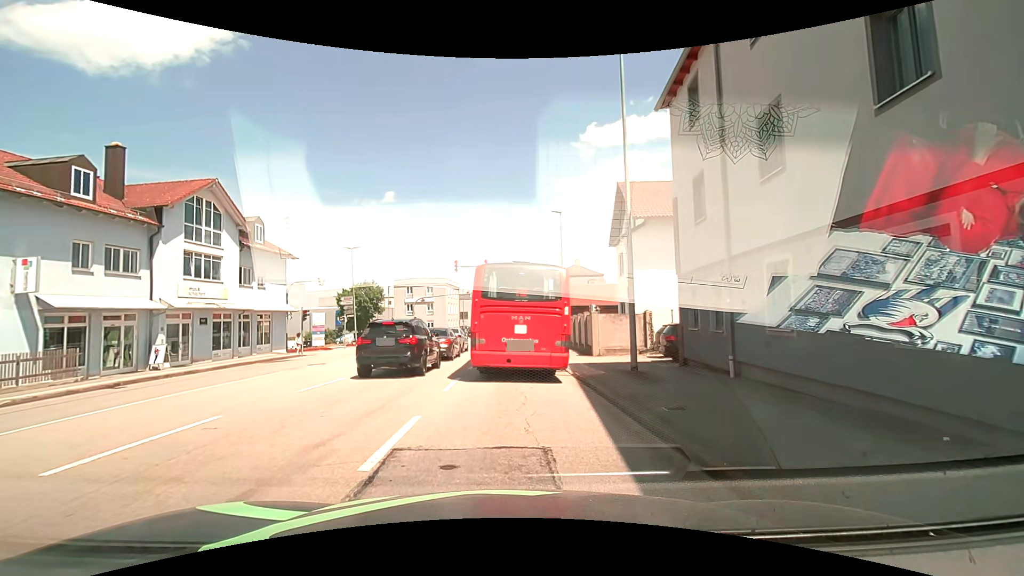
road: tertiary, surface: asphalt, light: Day
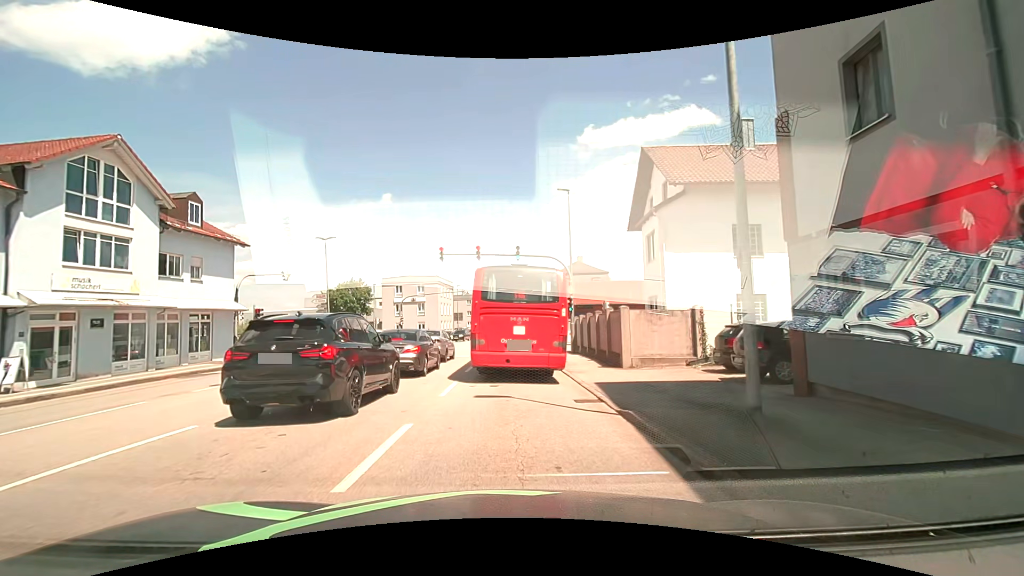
(+0.1, +6.8) m; +1°
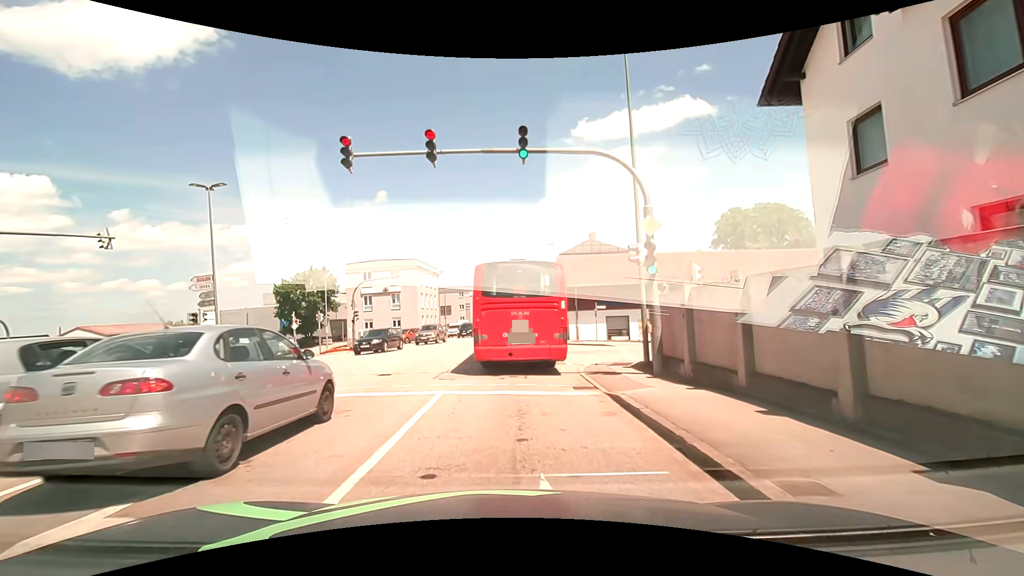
(+0.1, +16.9) m; +1°
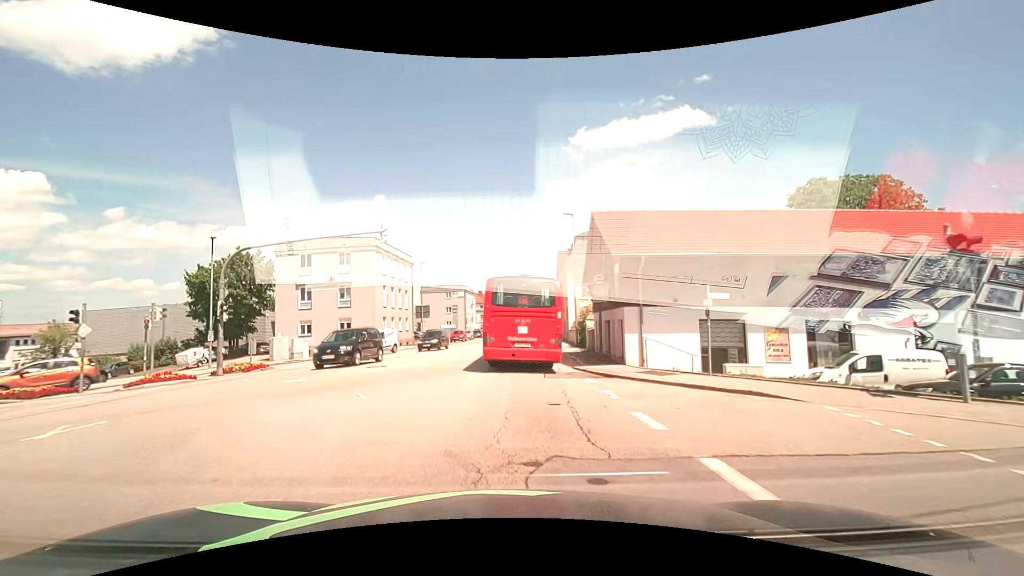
(-0.2, +18.7) m; -1°
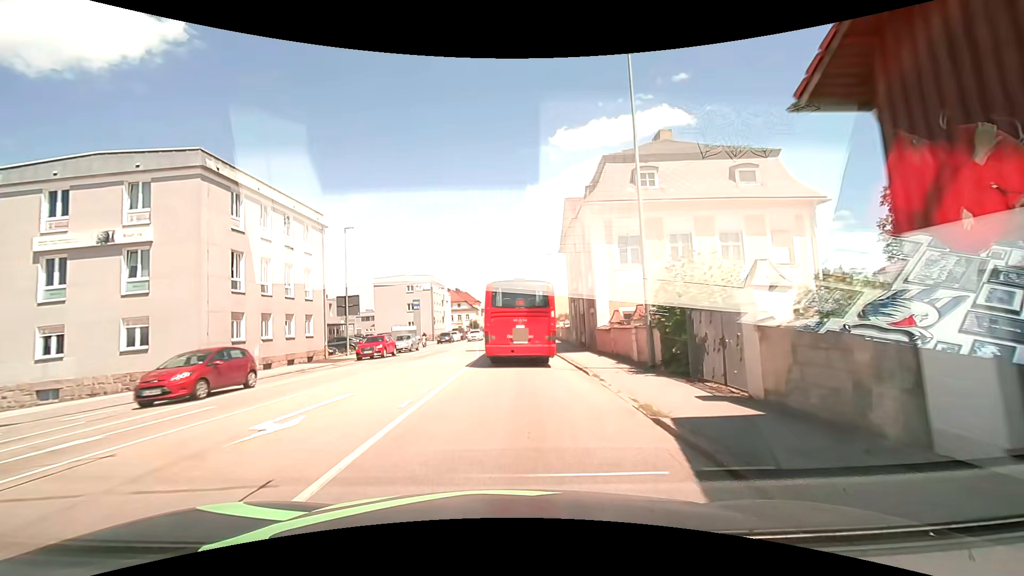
(+0.6, +23.4) m; +2°
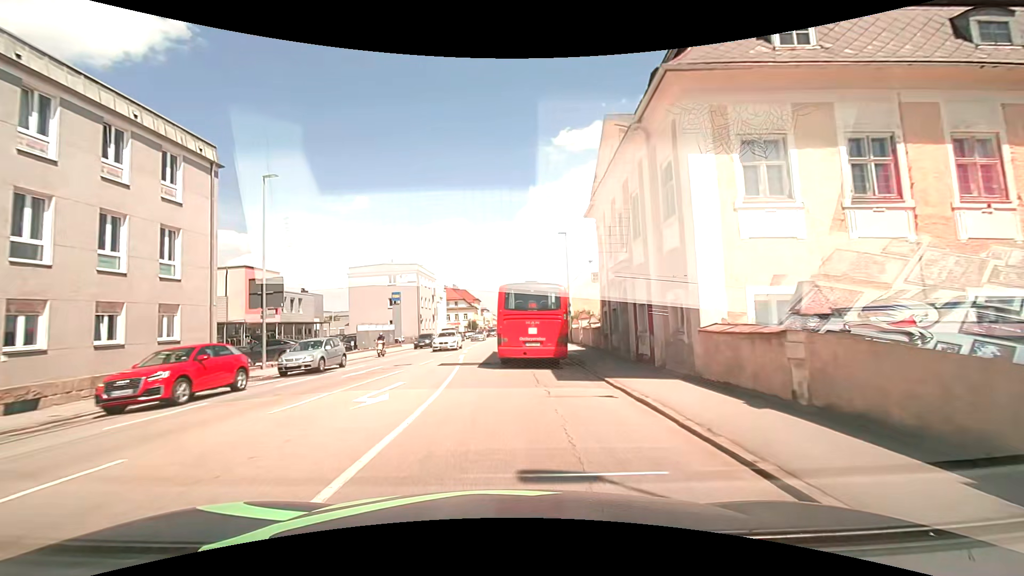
(0.0, +13.7) m; 0°
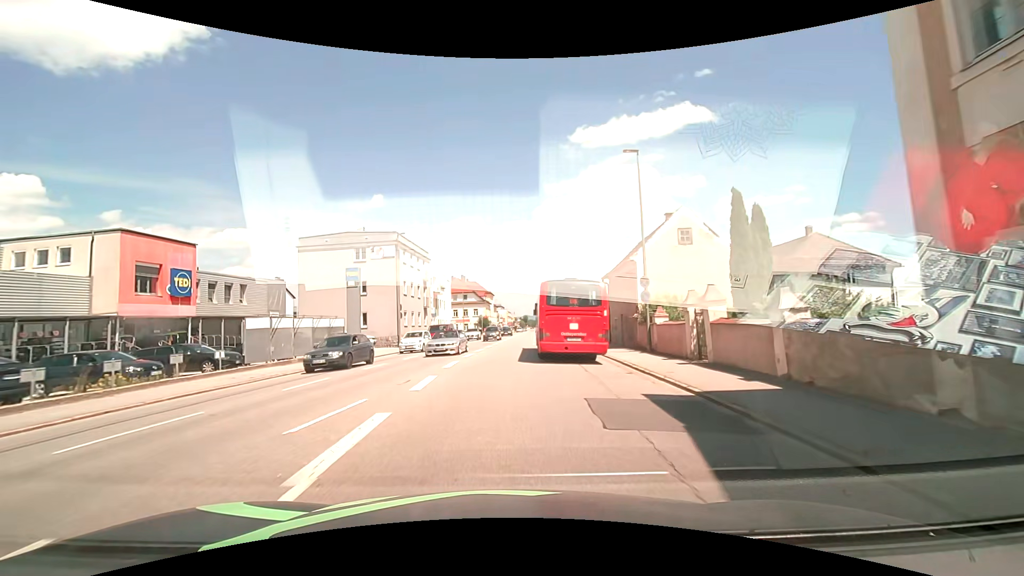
(-0.2, +20.8) m; -1°
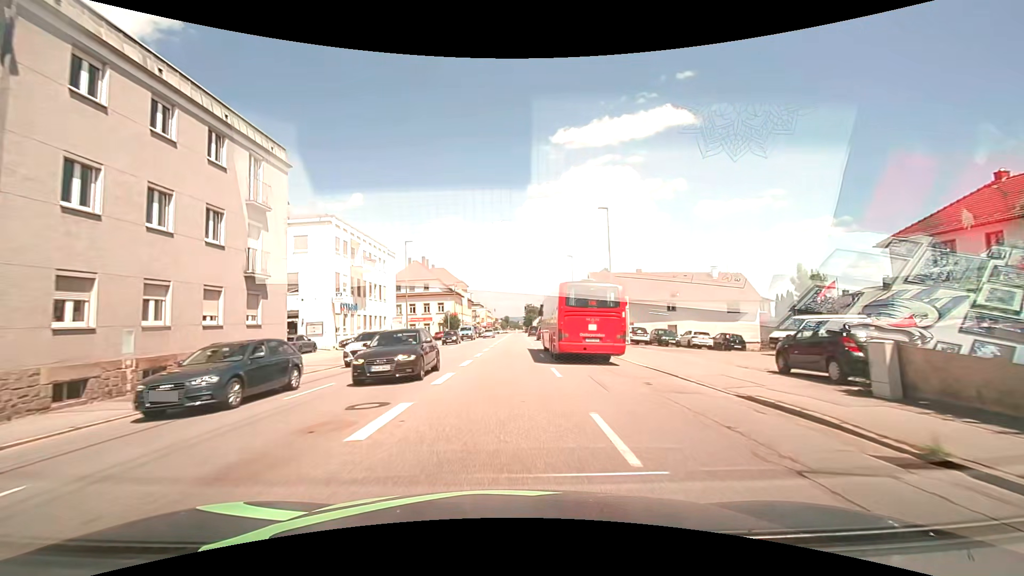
(+0.3, +34.9) m; +2°
(0, +10) (0, +20) (0, +30) (0, +40) (+1, +50) (+1, +60) (+1, +70) (+1, +80) (+1, +90) (+1, +100) m
